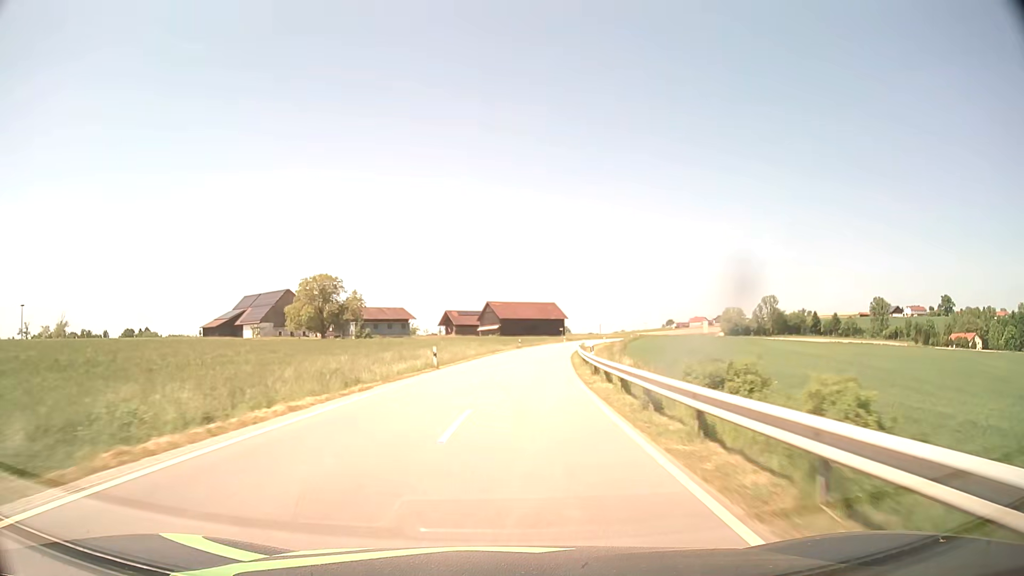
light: Day
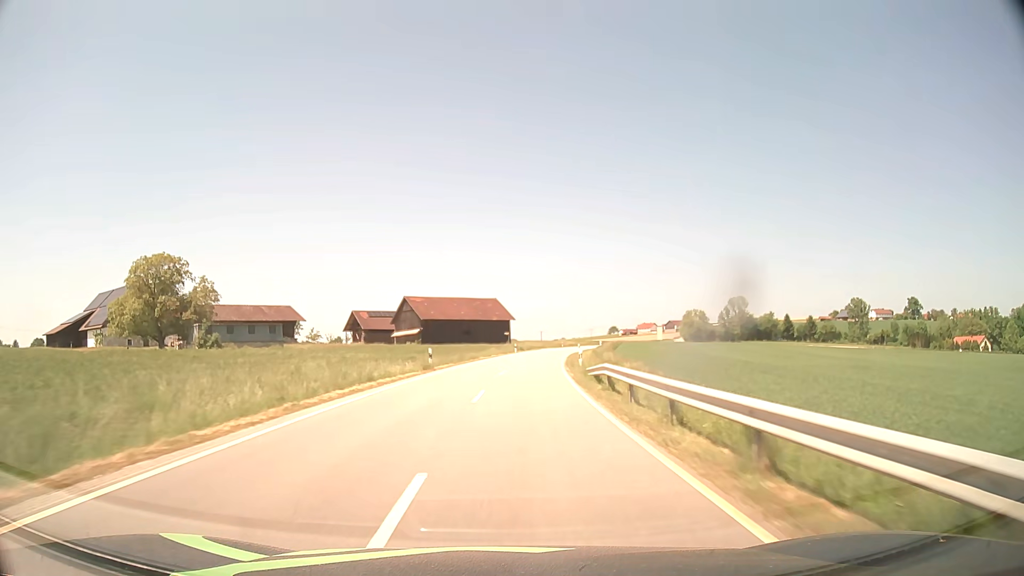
(+2.3, +42.6) m; +6°
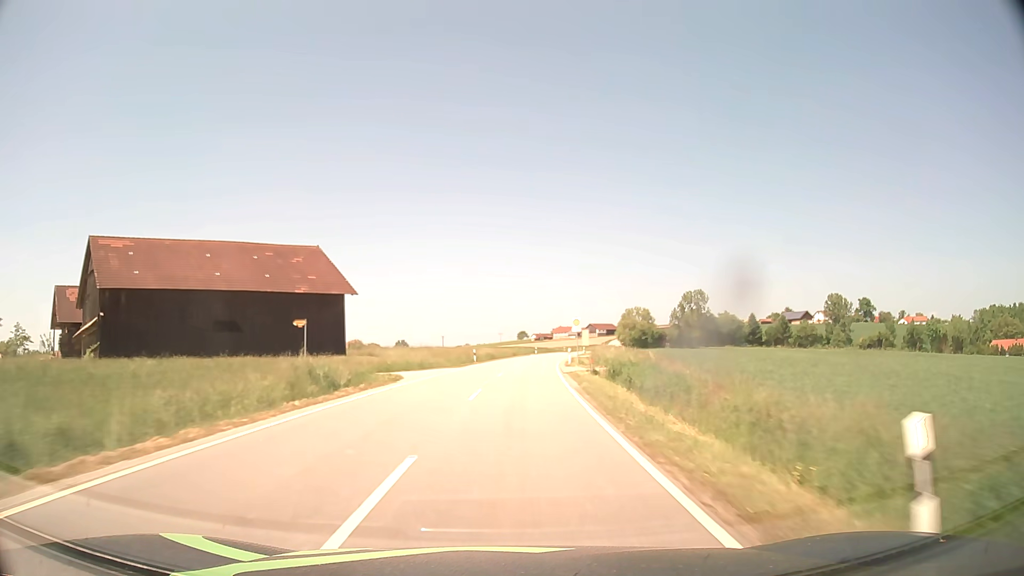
(+5.2, +71.7) m; +8°
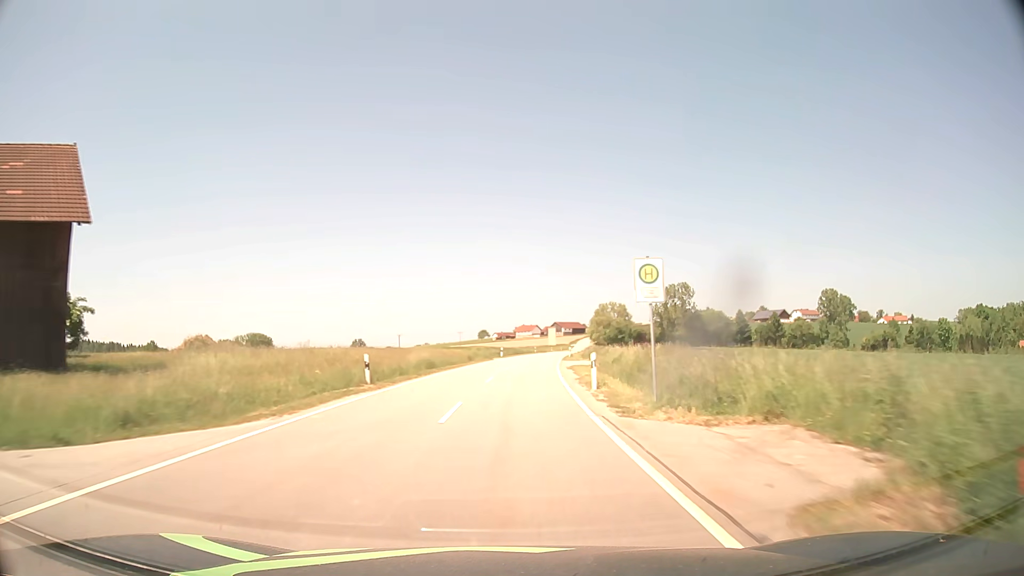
(+0.8, +29.0) m; +3°
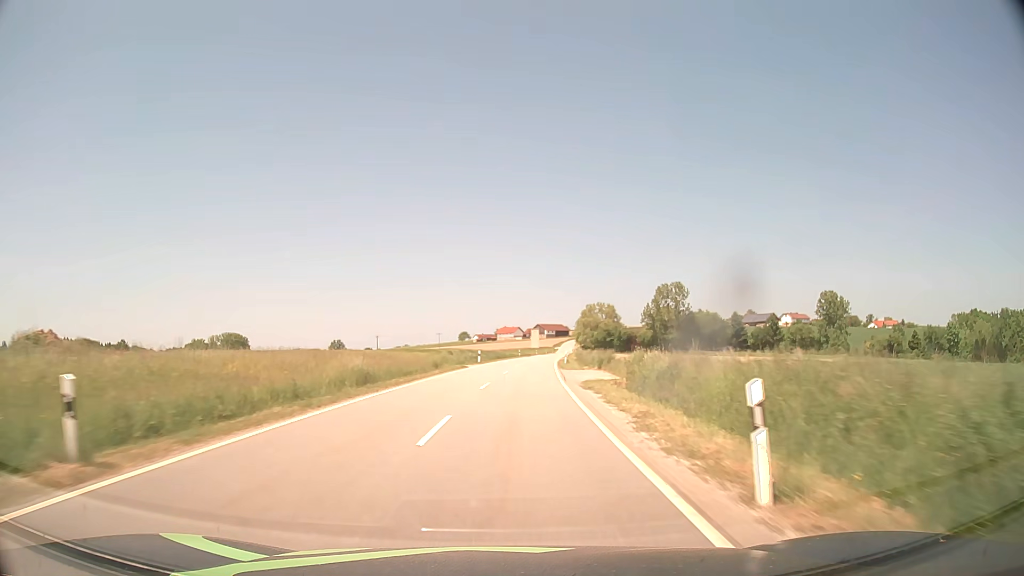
(+0.2, +14.6) m; +2°
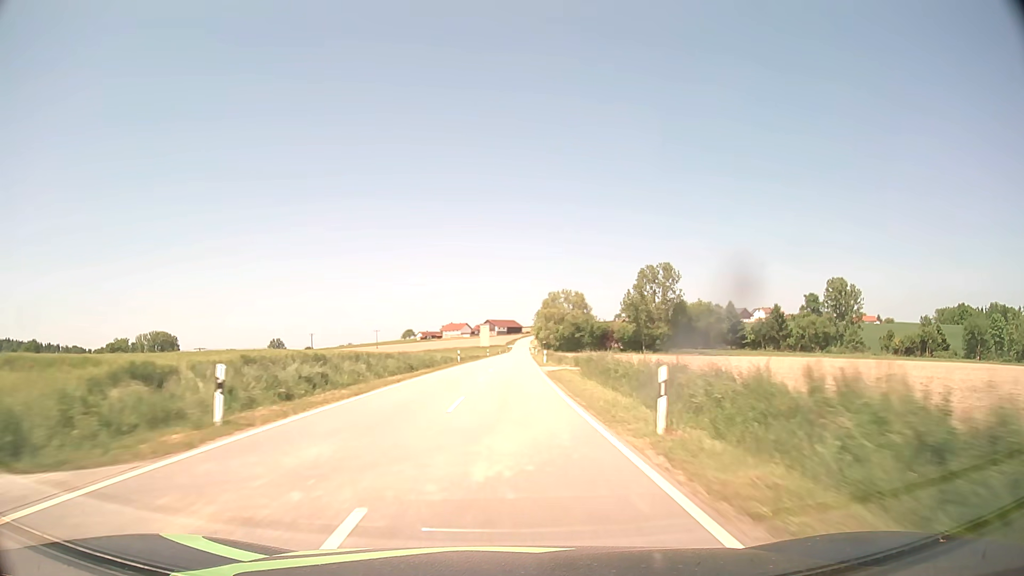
(+1.7, +44.0) m; +4°
